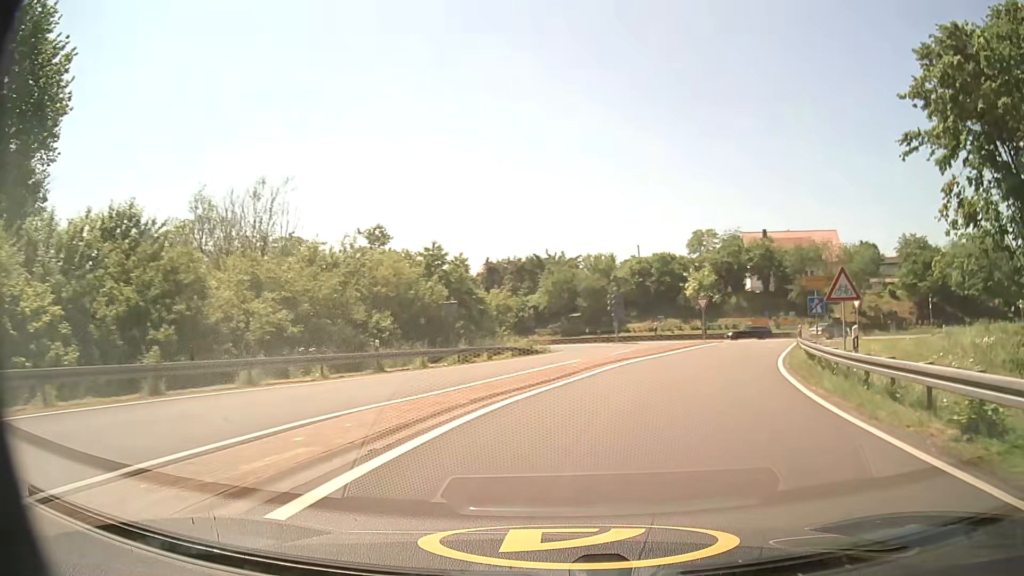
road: motorway_link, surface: asphalt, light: Day
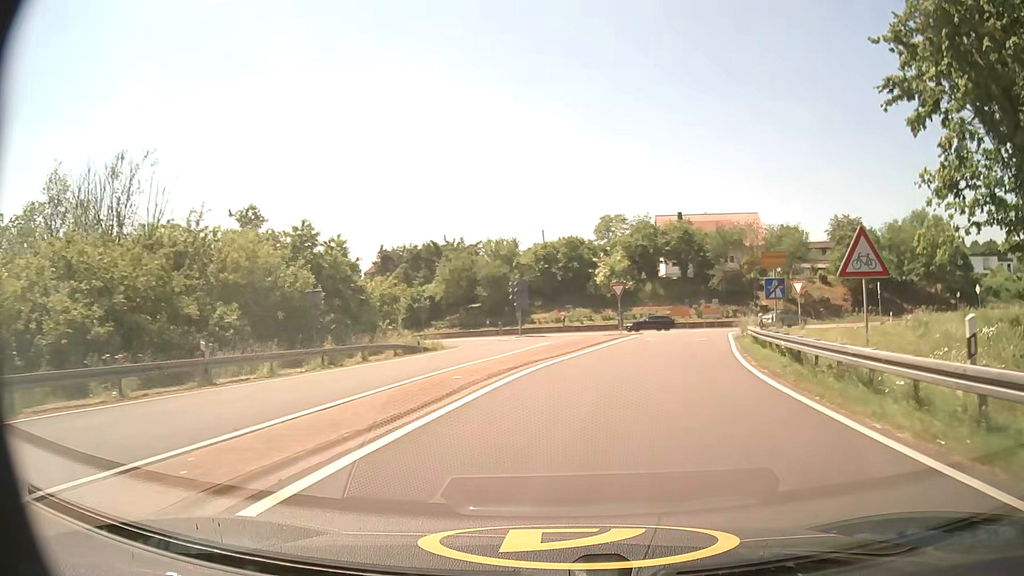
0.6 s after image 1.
(+0.5, +7.1) m; +8°
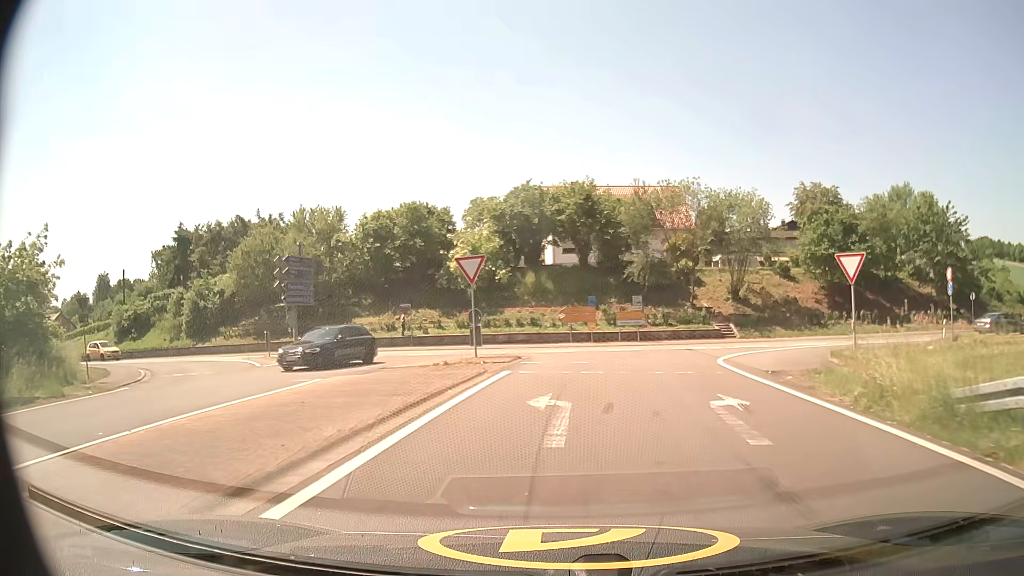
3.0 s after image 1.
(+3.3, +25.6) m; +11°
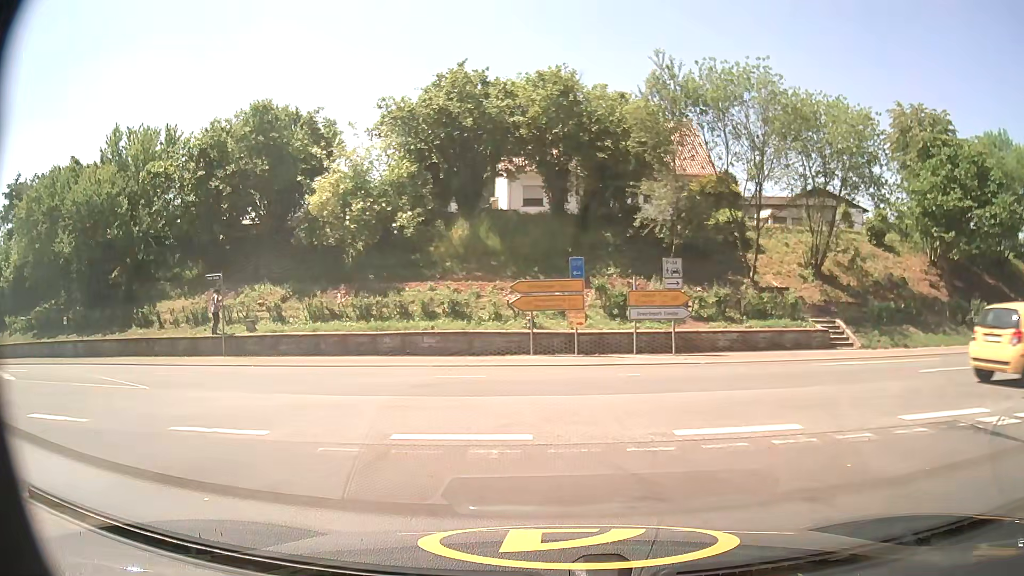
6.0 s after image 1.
(+0.6, +22.4) m; +3°
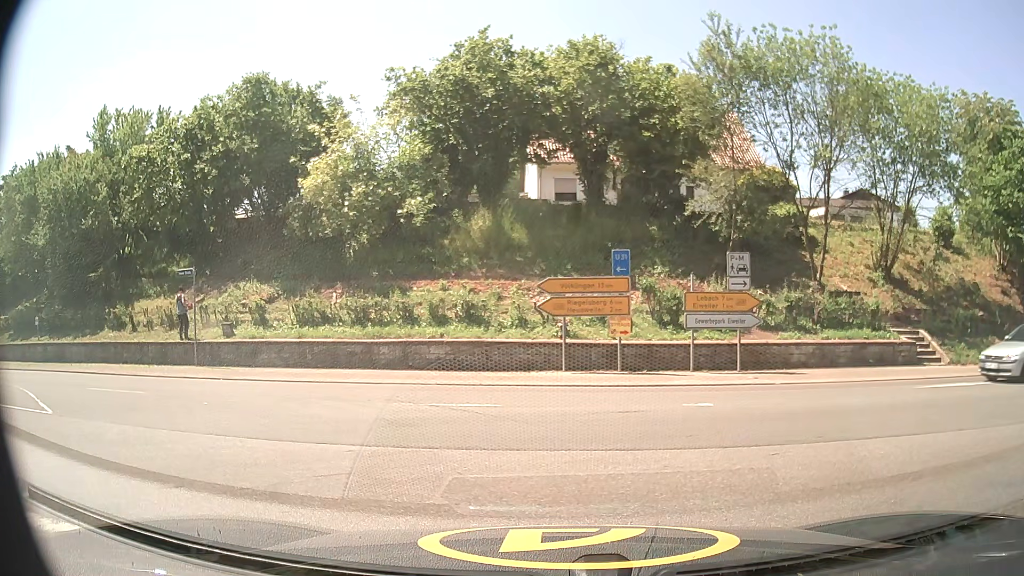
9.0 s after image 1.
(-0.1, +3.8) m; -2°
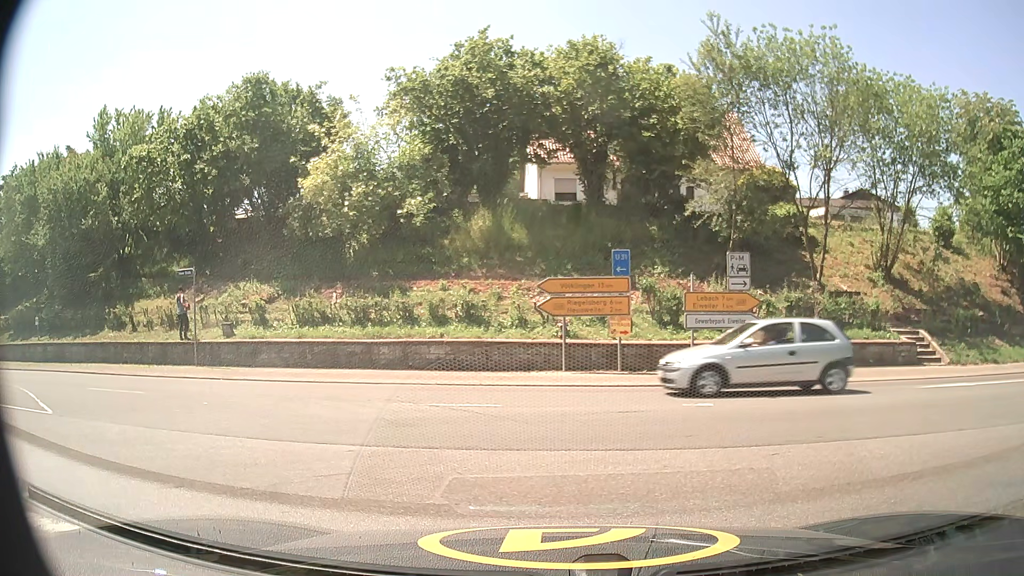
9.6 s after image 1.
(0.0, 0.0) m; 0°
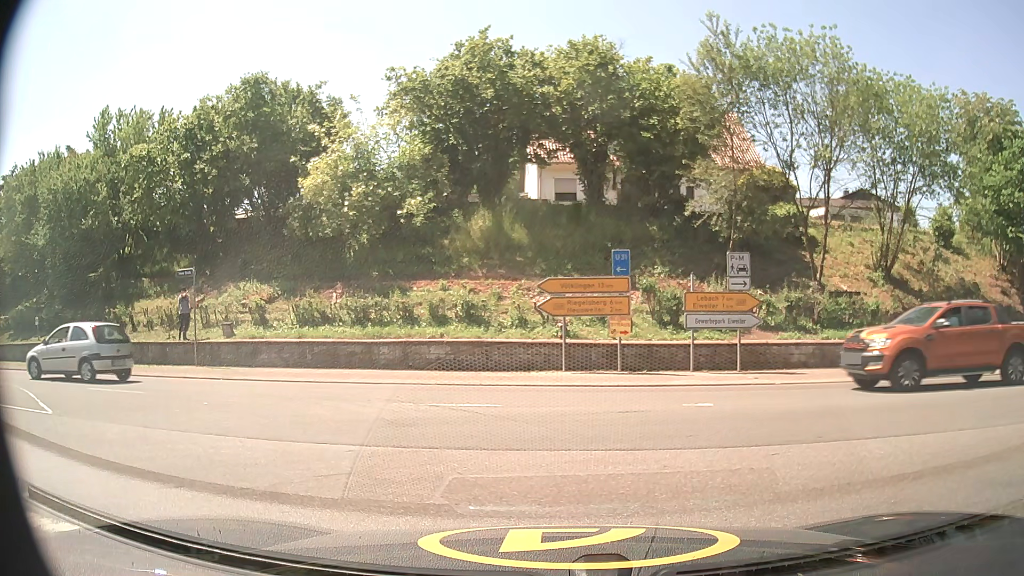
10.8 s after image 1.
(0.0, 0.0) m; 0°
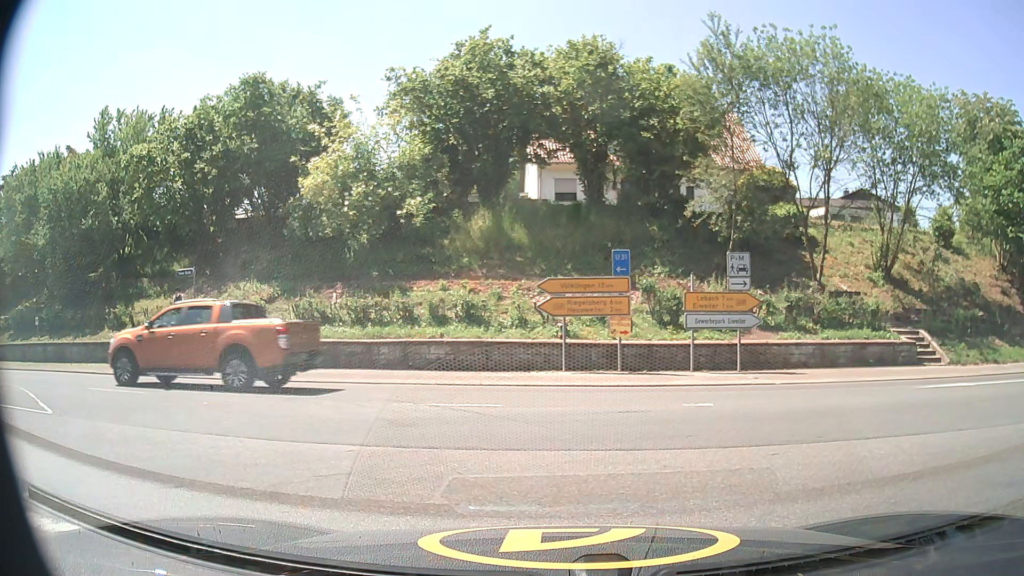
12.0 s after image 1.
(0.0, 0.0) m; 0°
